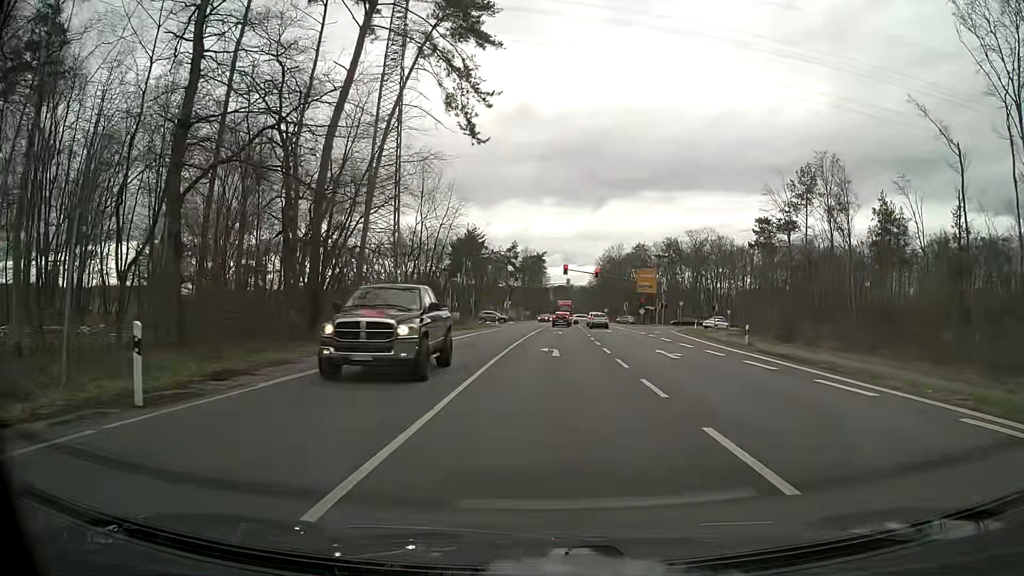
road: primary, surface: asphalt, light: Day
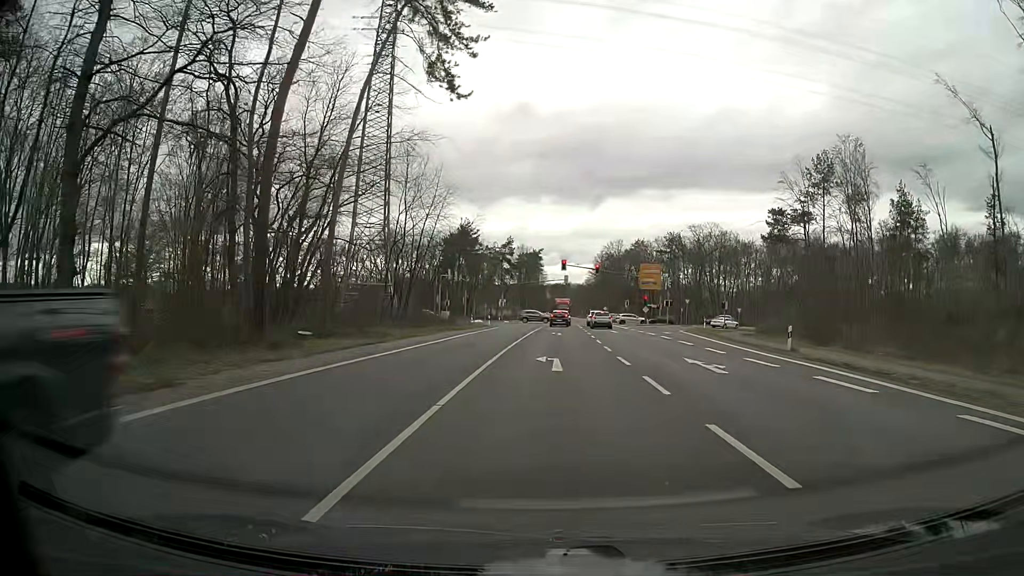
(0.0, +5.8) m; +1°
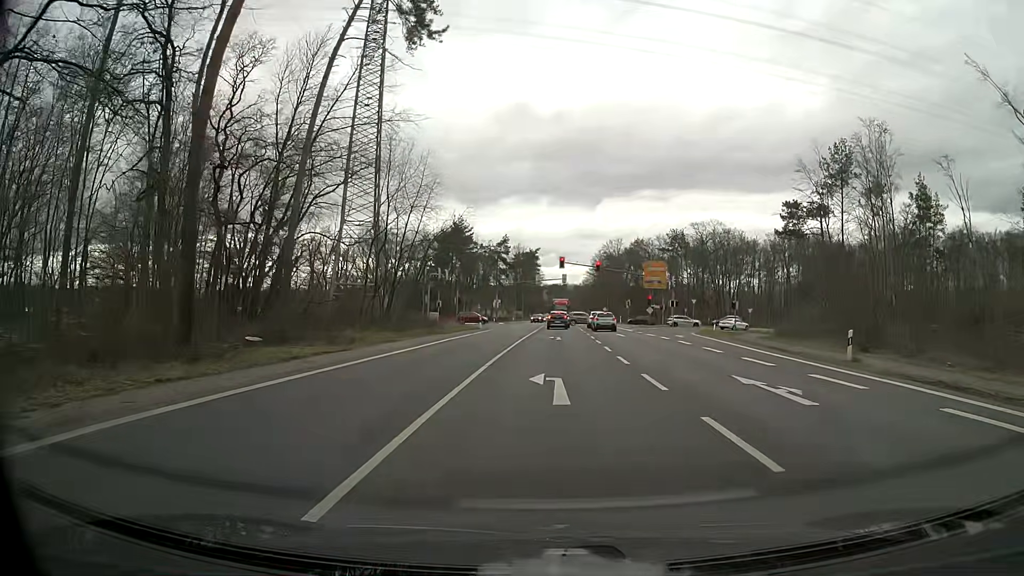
(0.0, +5.4) m; 0°
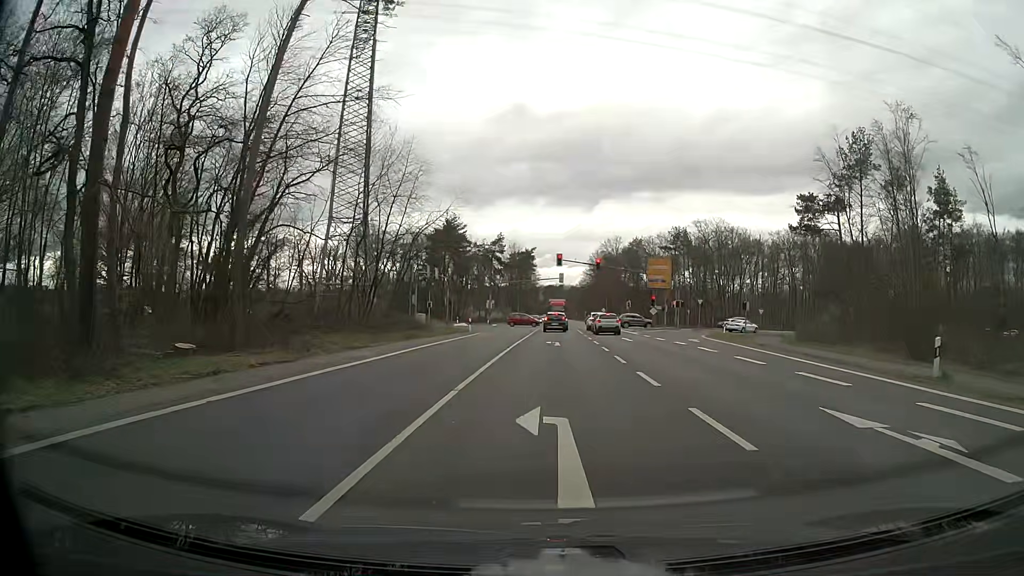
(0.0, +5.1) m; 0°
